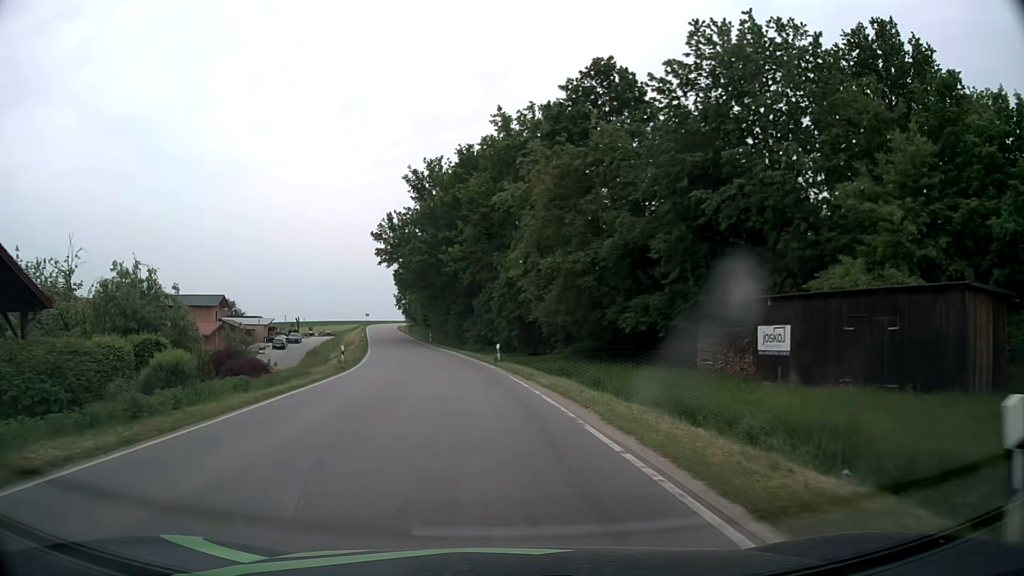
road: tertiary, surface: asphalt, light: Day
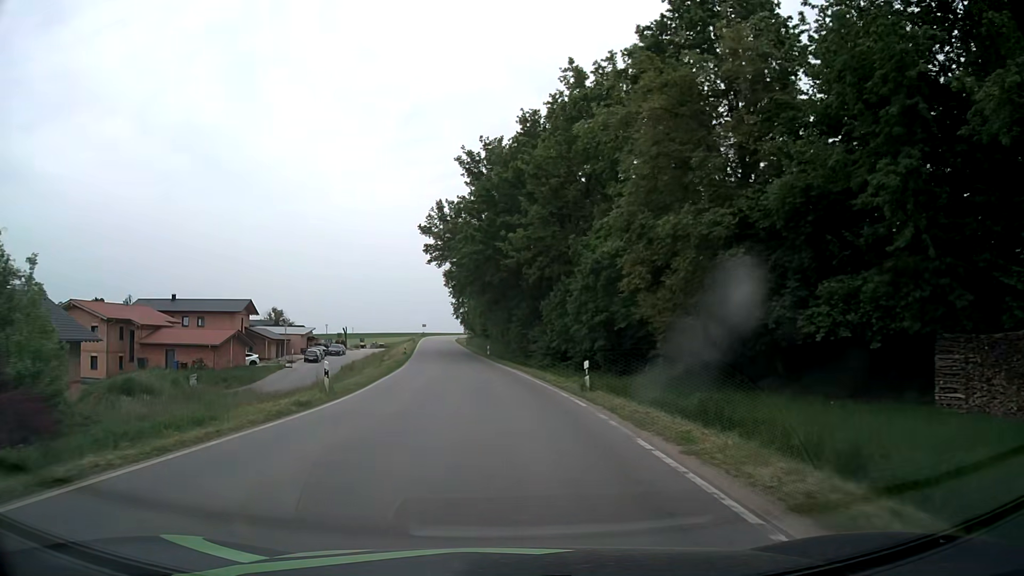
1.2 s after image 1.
(-0.8, +13.5) m; -6°
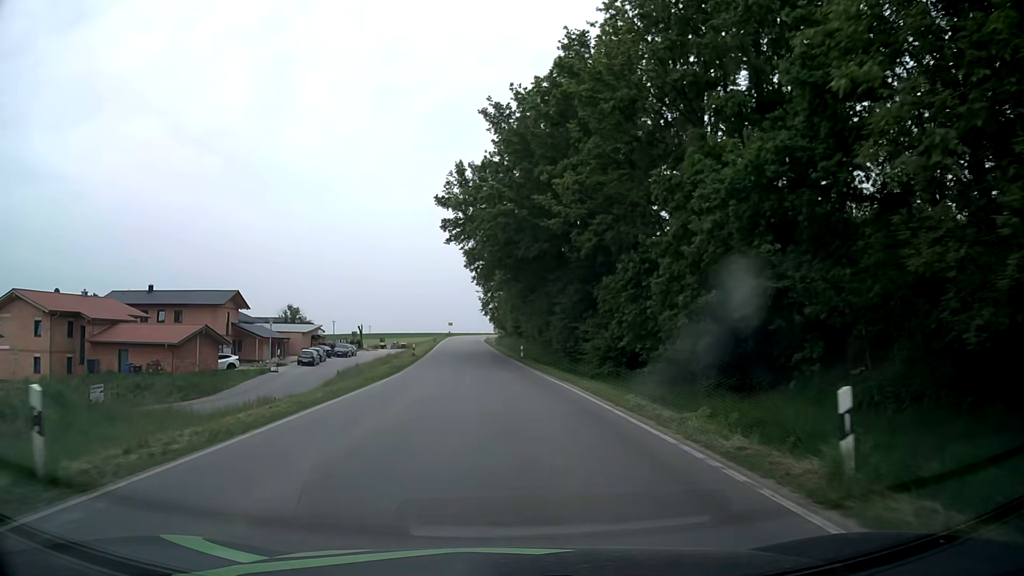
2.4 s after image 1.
(-0.4, +14.4) m; -3°
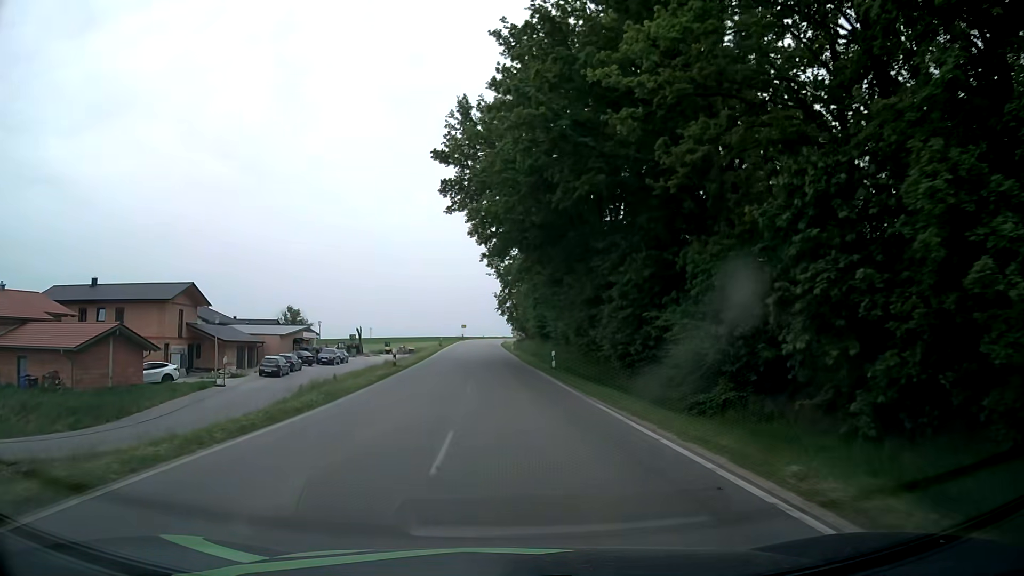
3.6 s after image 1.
(-0.2, +15.3) m; -2°
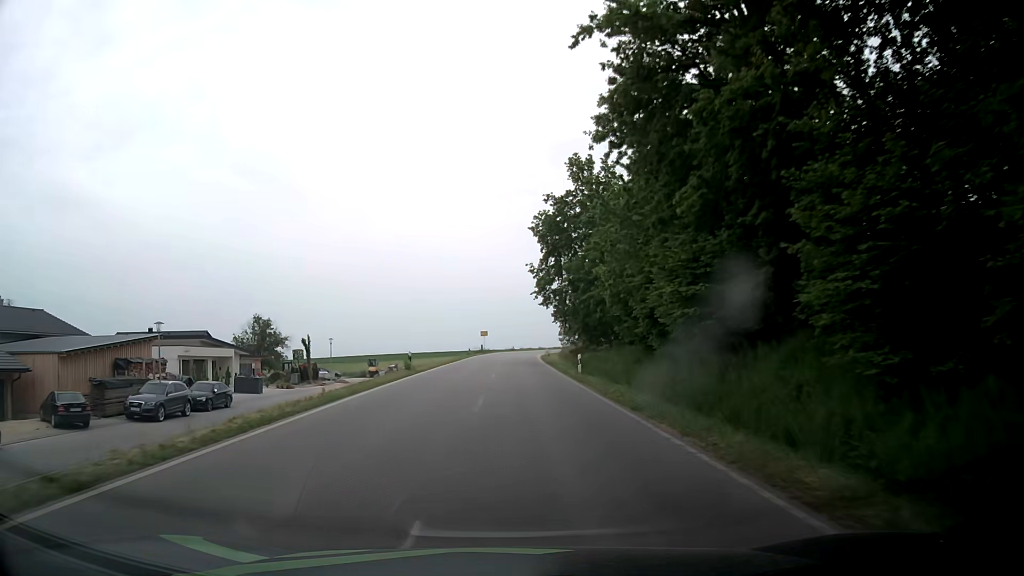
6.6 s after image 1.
(-1.0, +42.0) m; -2°
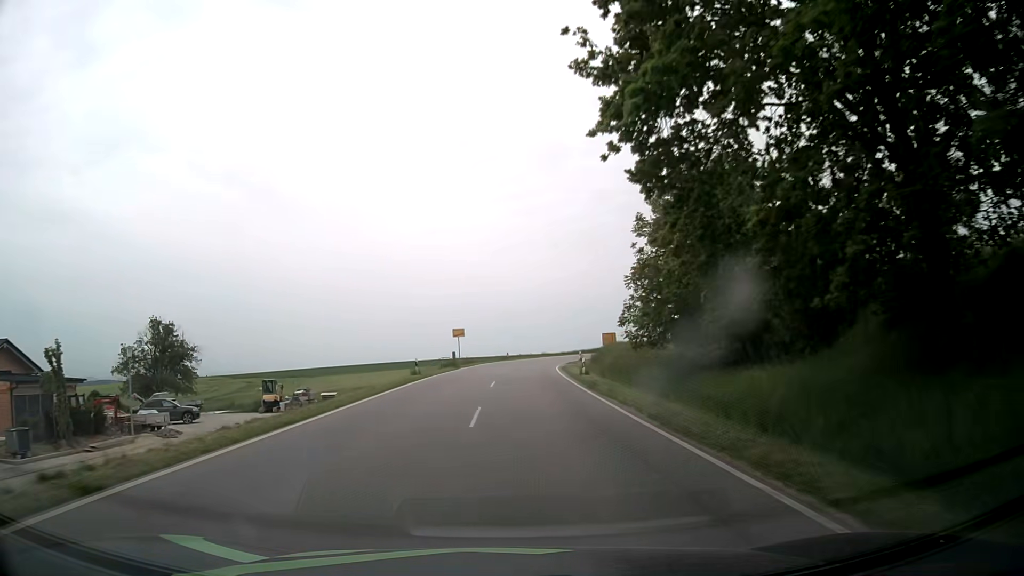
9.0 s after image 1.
(+0.2, +37.7) m; +1°
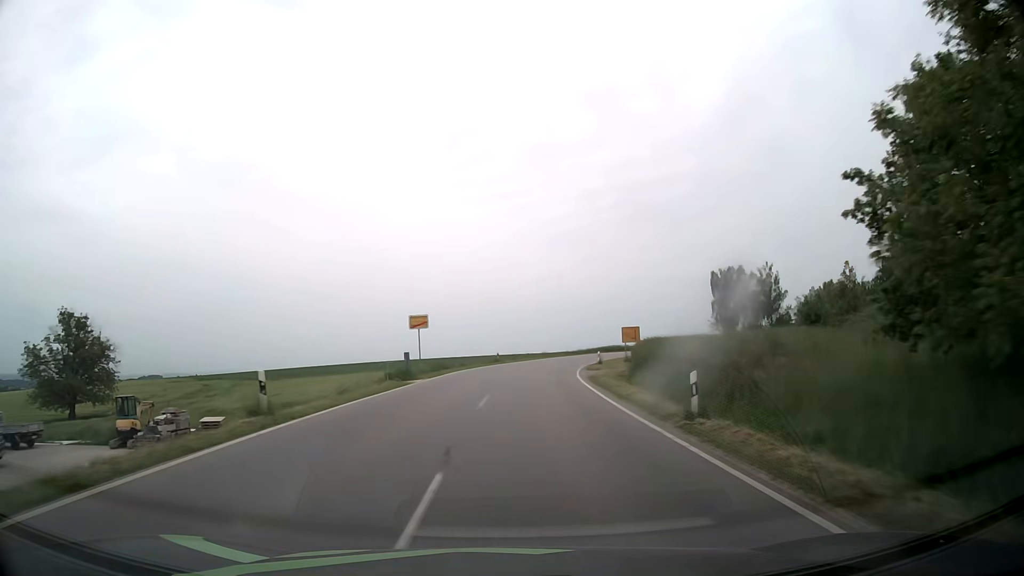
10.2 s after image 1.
(+0.1, +20.4) m; +1°
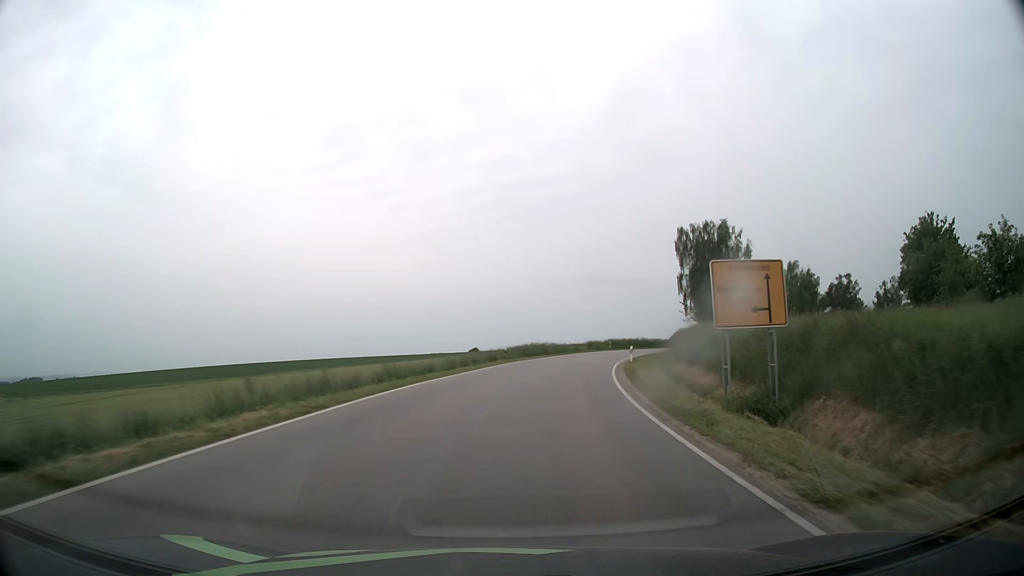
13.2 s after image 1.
(+3.1, +51.3) m; +10°
(0, +10) (+1, +20) (+3, +30) (+4, +40) (+7, +49) (+10, +59) (+13, +68) (+17, +78) (+21, +87) (+25, +96) m
